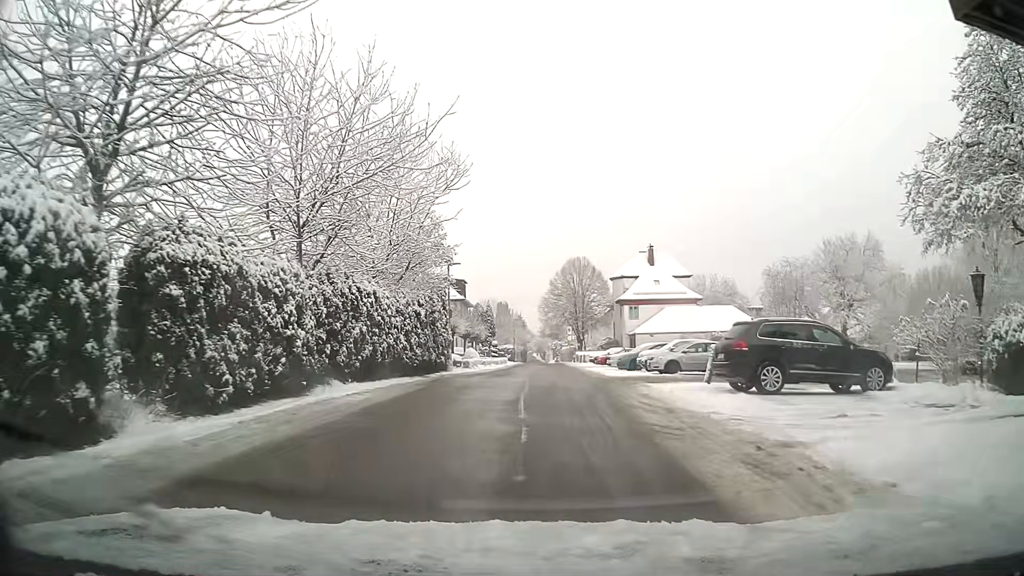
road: residential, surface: asphalt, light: Day
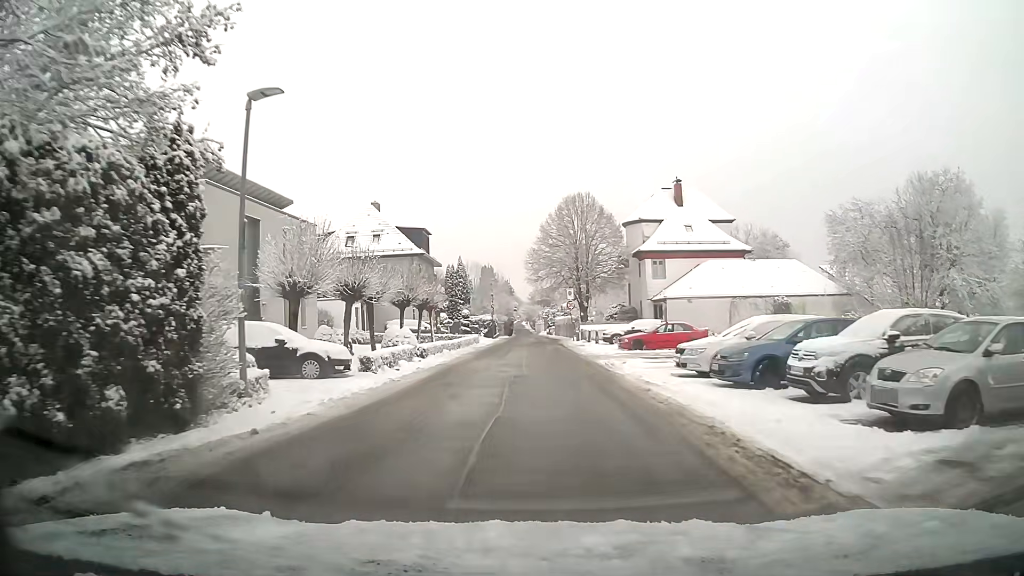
(+0.2, +21.5) m; +1°
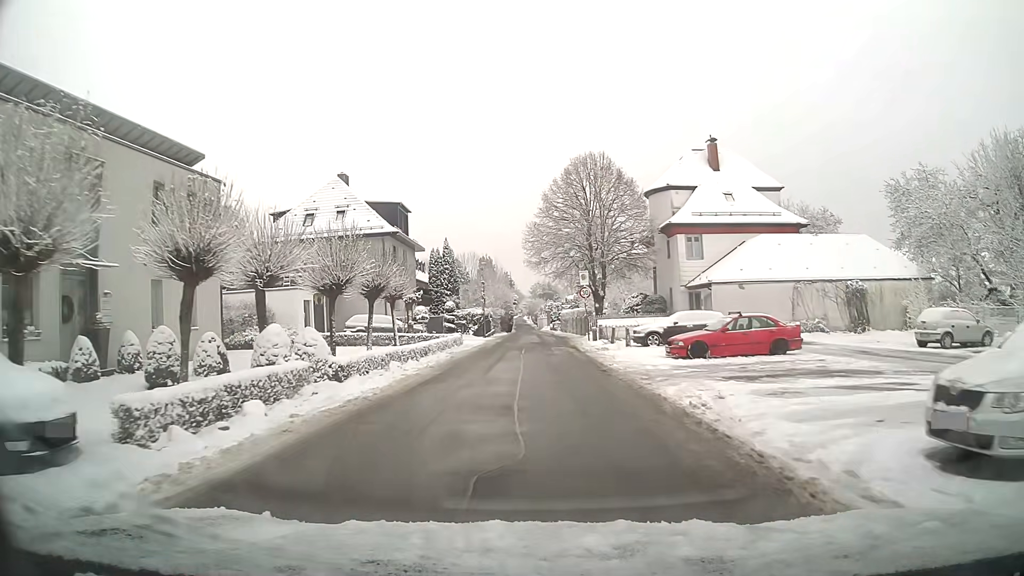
(0.0, +11.4) m; 0°
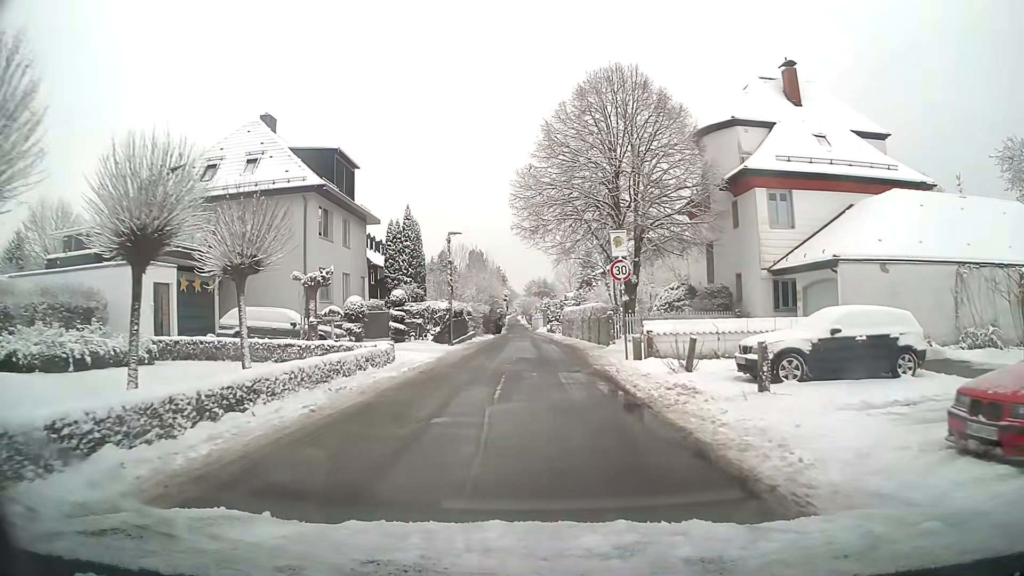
(+0.1, +15.4) m; 0°
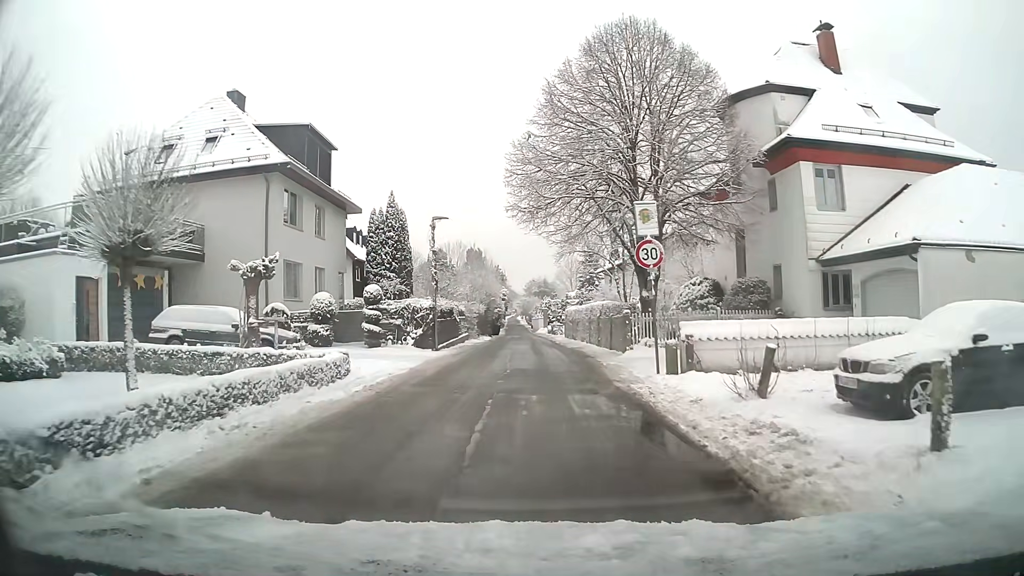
(0.0, +4.6) m; 0°
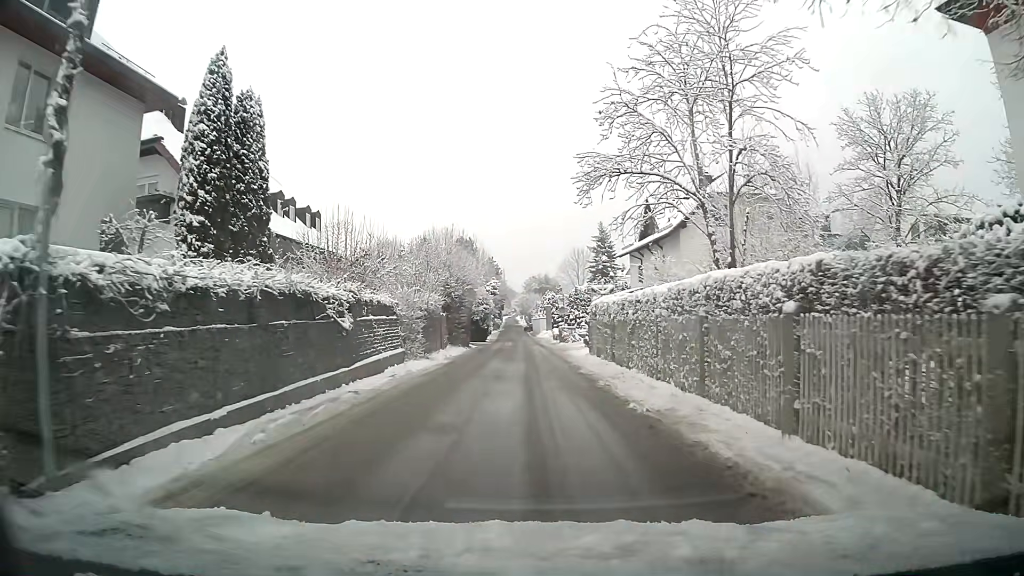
(0.0, +21.1) m; 0°
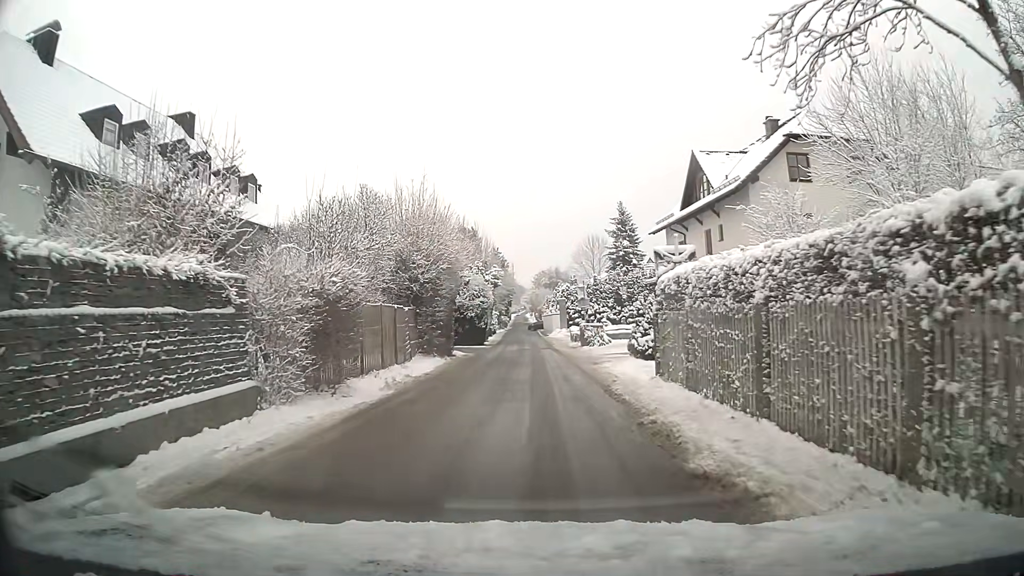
(-0.1, +12.6) m; -1°
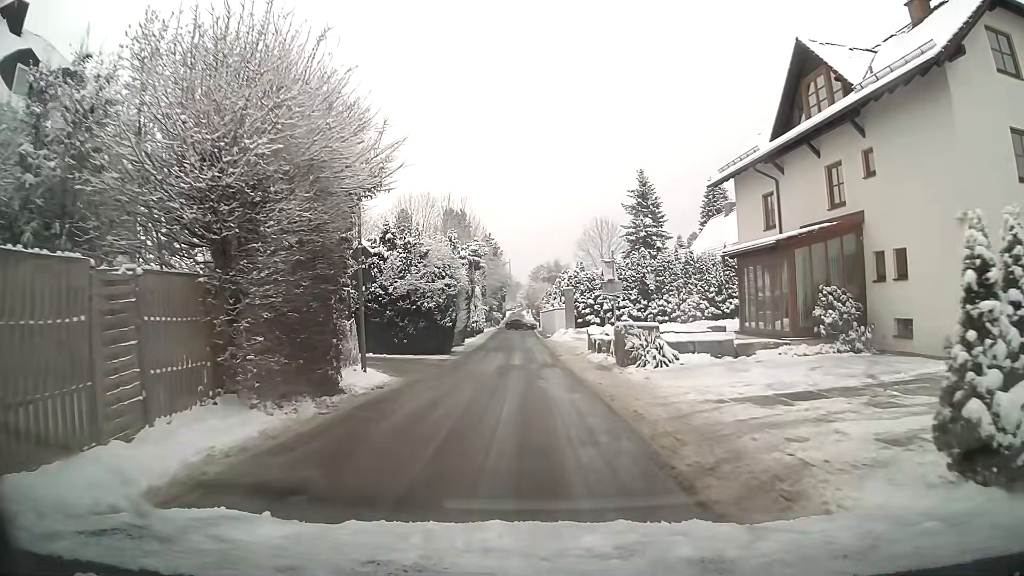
(0.0, +16.1) m; 0°
(0, +10) (0, +20) (0, +30) (-1, +40) (-1, +50) (-1, +60) (-1, +70) (-1, +80) (-2, +90) (-1, +100) m
